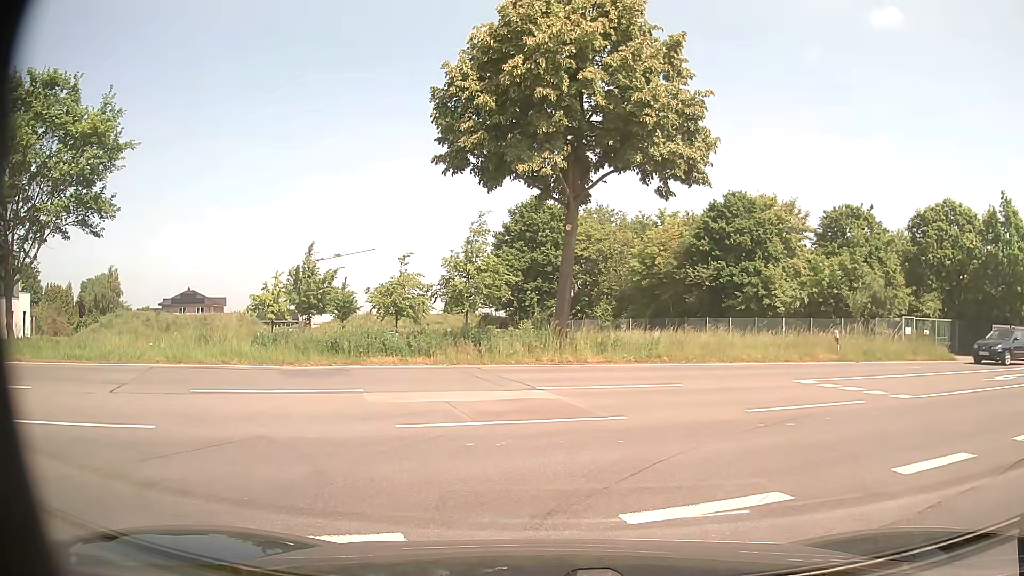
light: Day
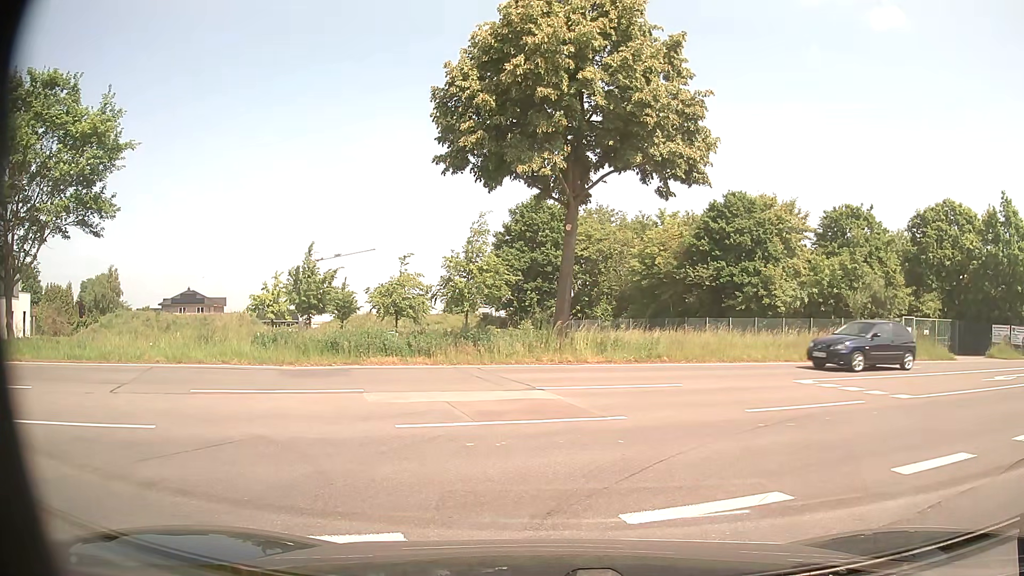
(0.0, 0.0) m; 0°
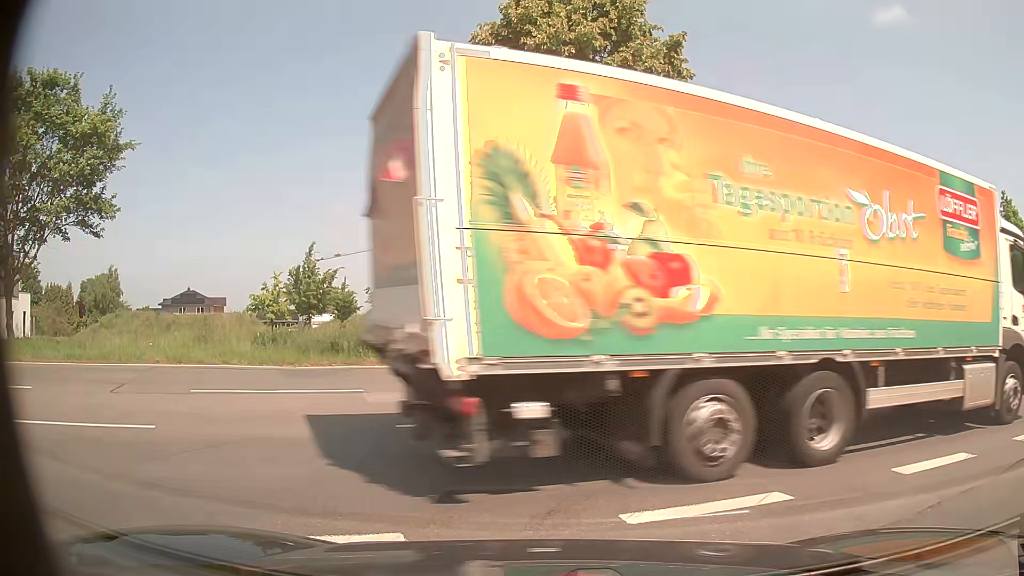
(0.0, 0.0) m; 0°
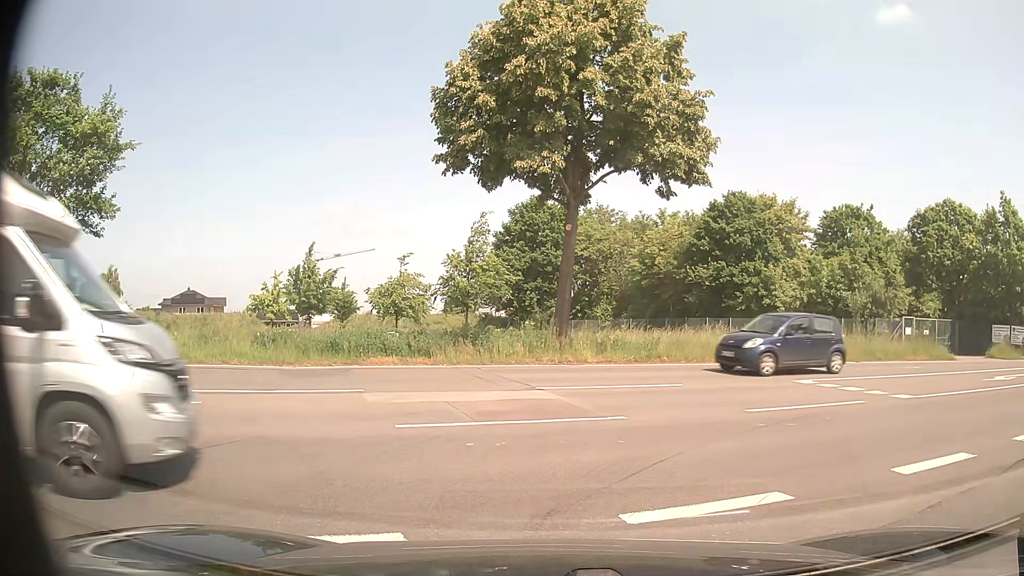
(0.0, 0.0) m; 0°
(+5, +8) (+14, +12) (+24, +15) (+33, +18) (+43, +20) (+53, +22) (+62, +25) (+72, +28) (+82, +31) (+91, +34) m
